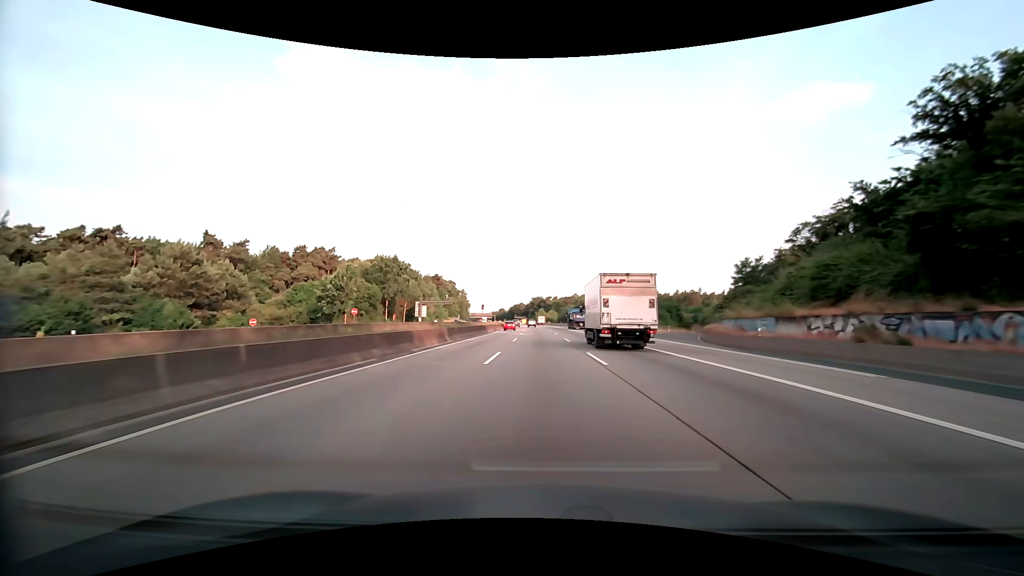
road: motorway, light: Day
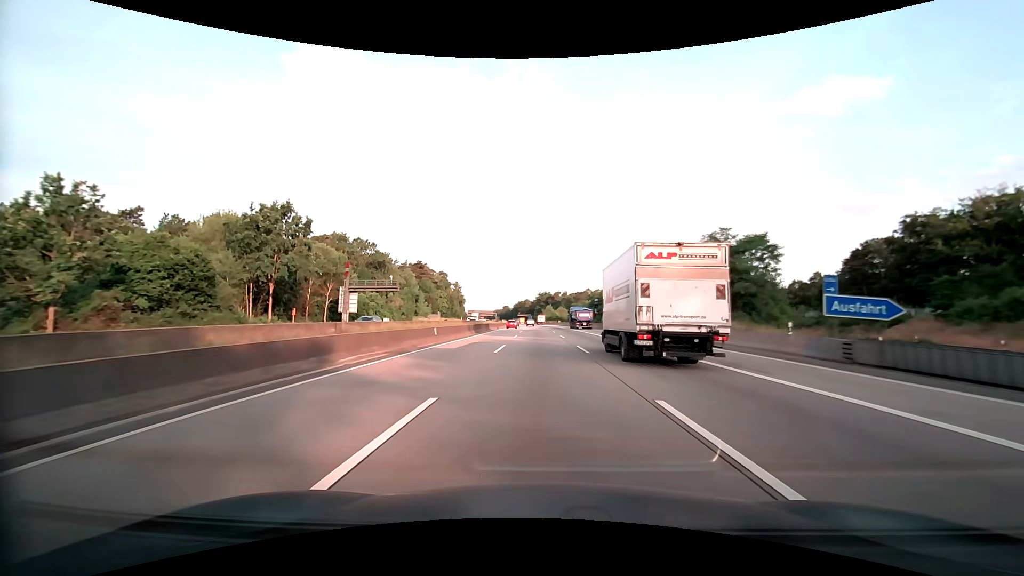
(-0.4, +49.1) m; -1°
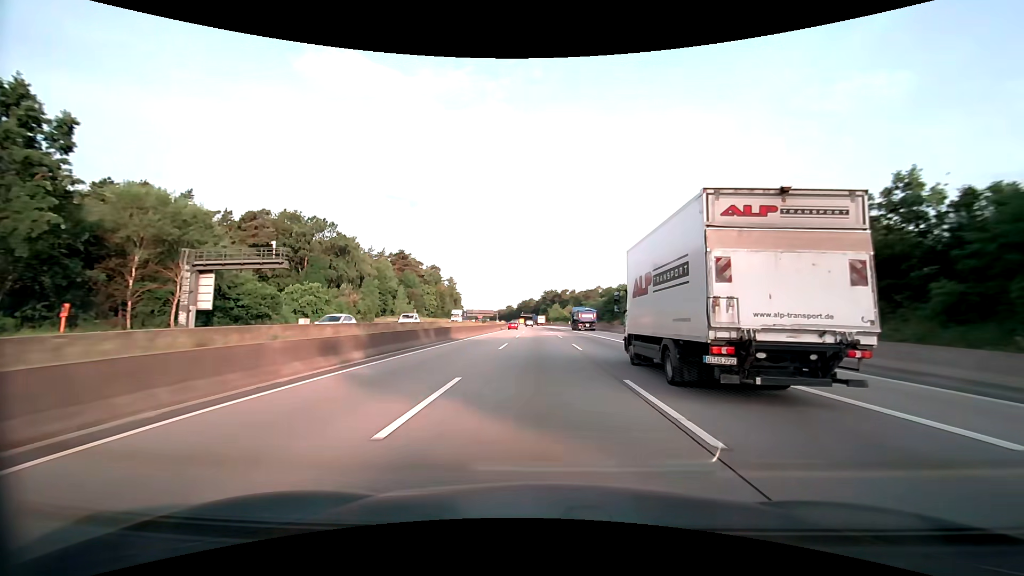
(-0.2, +32.8) m; -1°
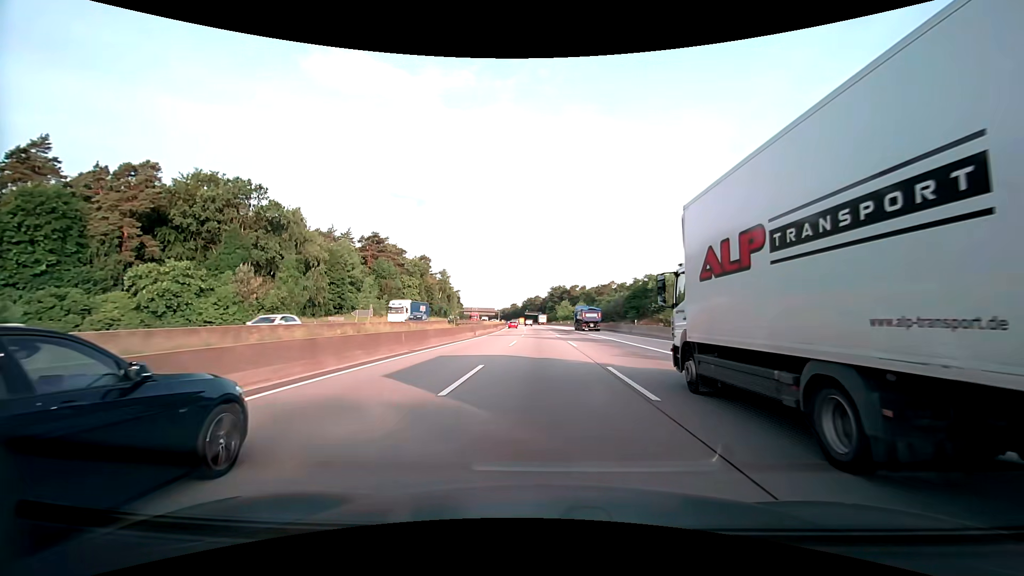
(-0.2, +32.9) m; -1°
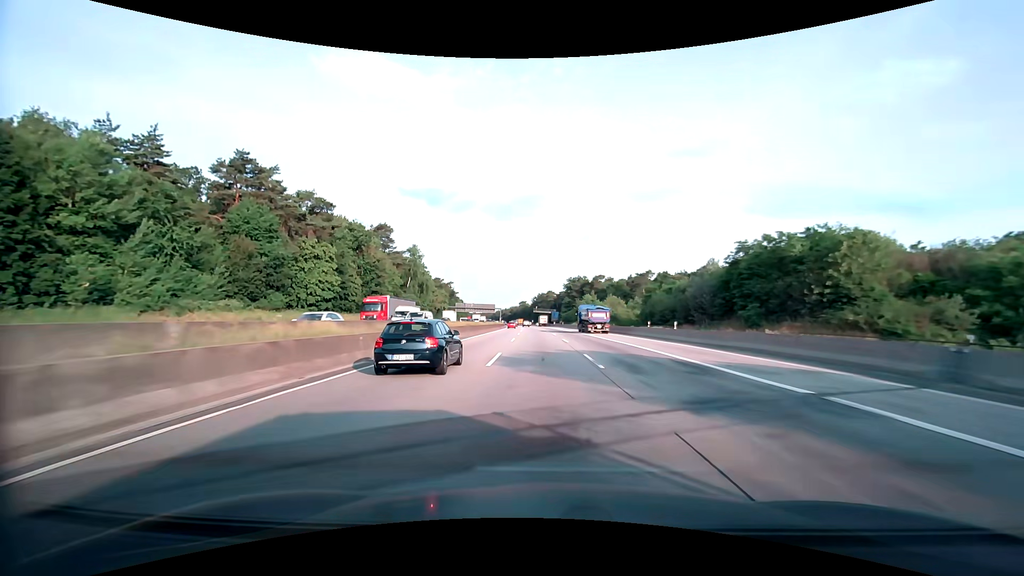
(-0.8, +65.9) m; -1°
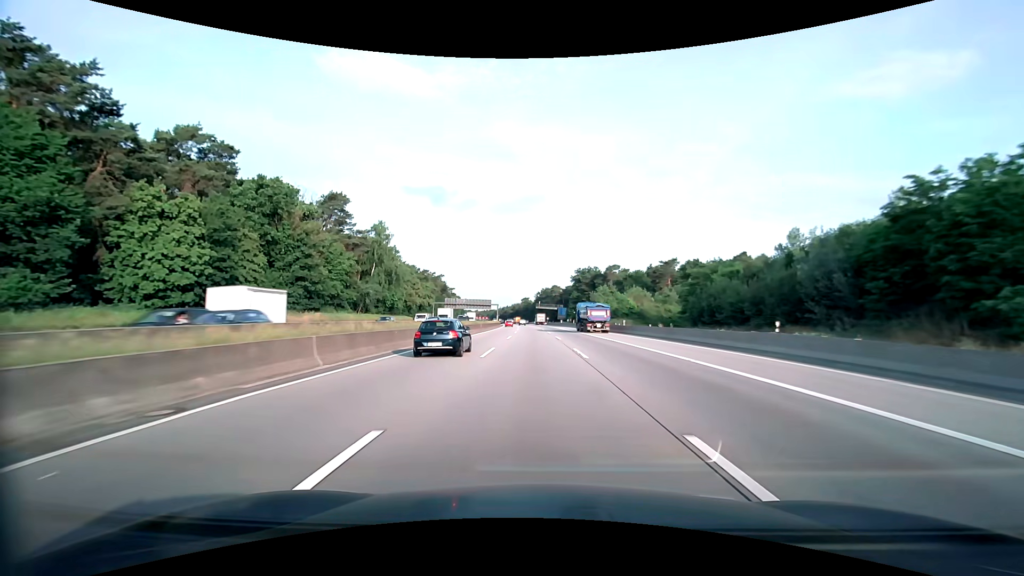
(-0.2, +32.9) m; -1°
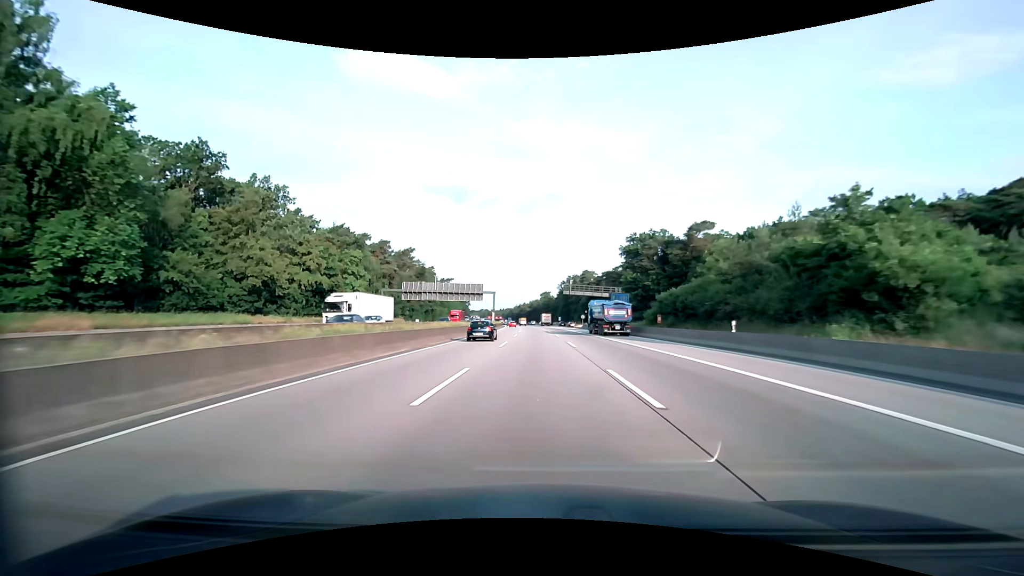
(-1.9, +82.4) m; -2°
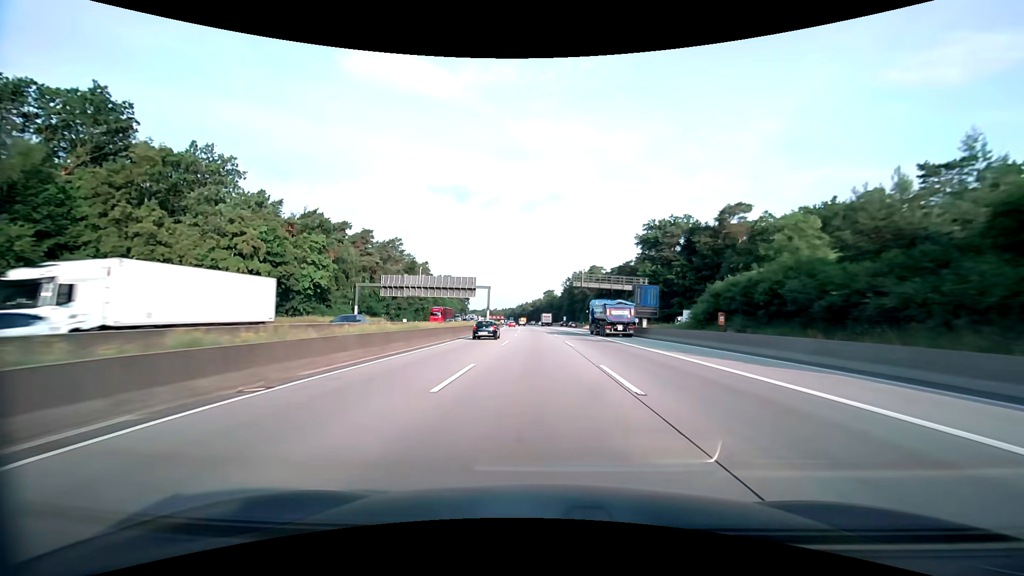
(-0.1, +16.5) m; 0°
(0, +10) (0, +20) (0, +30) (0, +40) (0, +50) (-1, +60) (-1, +70) (-1, +80) (-2, +90) (-2, +100) m
